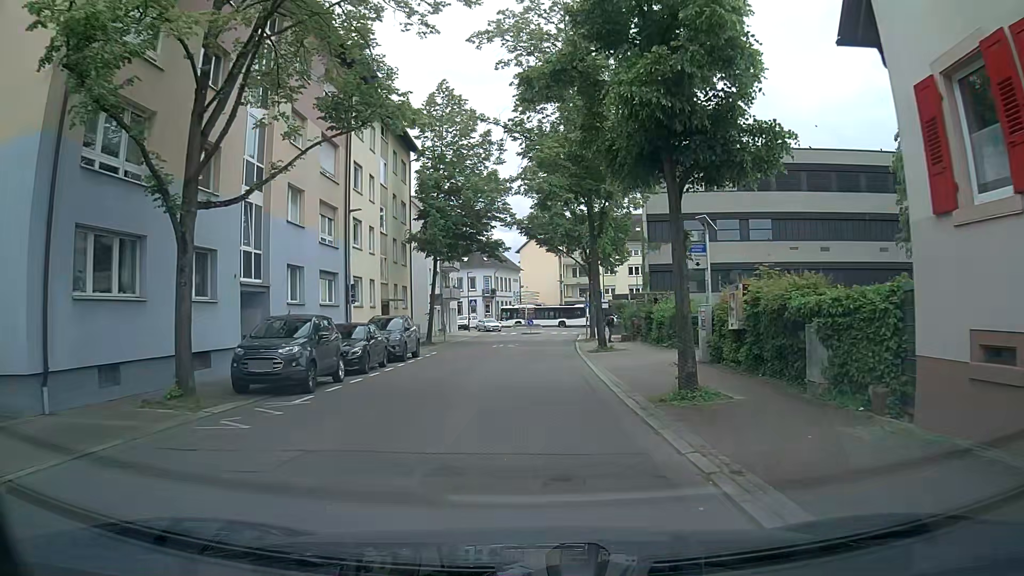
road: residential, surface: asphalt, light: Day
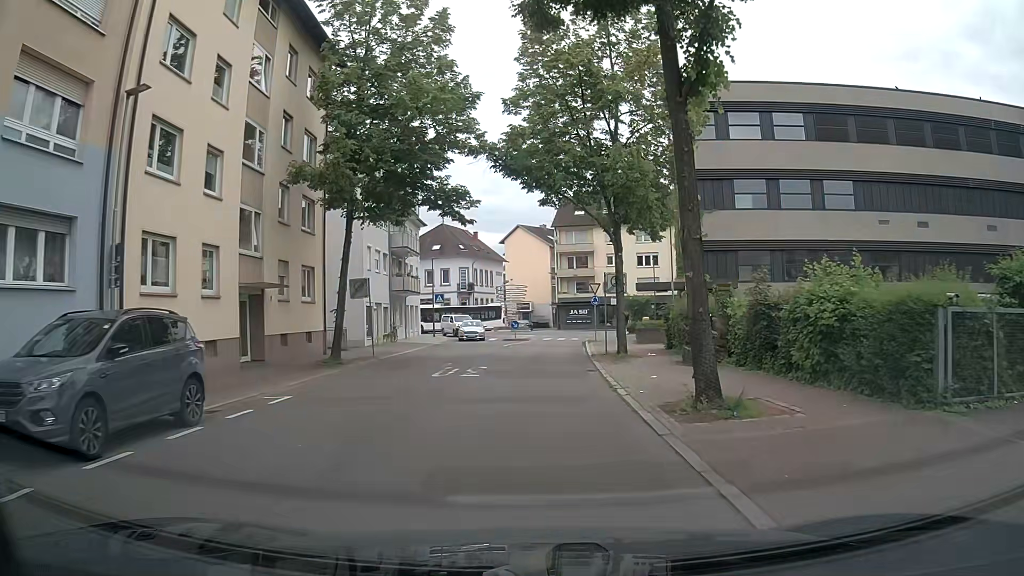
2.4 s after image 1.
(-0.1, +17.9) m; 0°
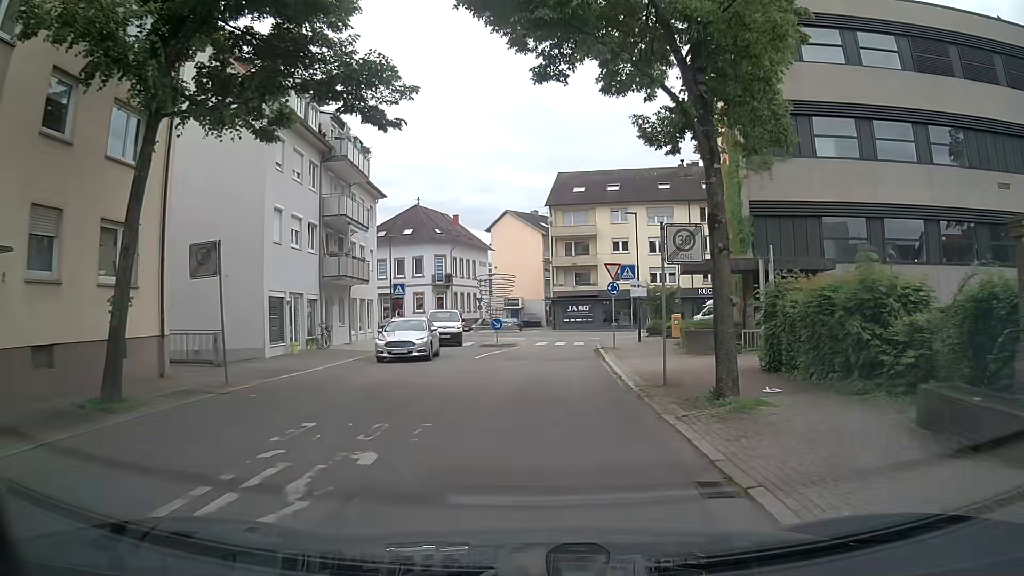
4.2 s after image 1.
(+0.1, +13.3) m; +2°
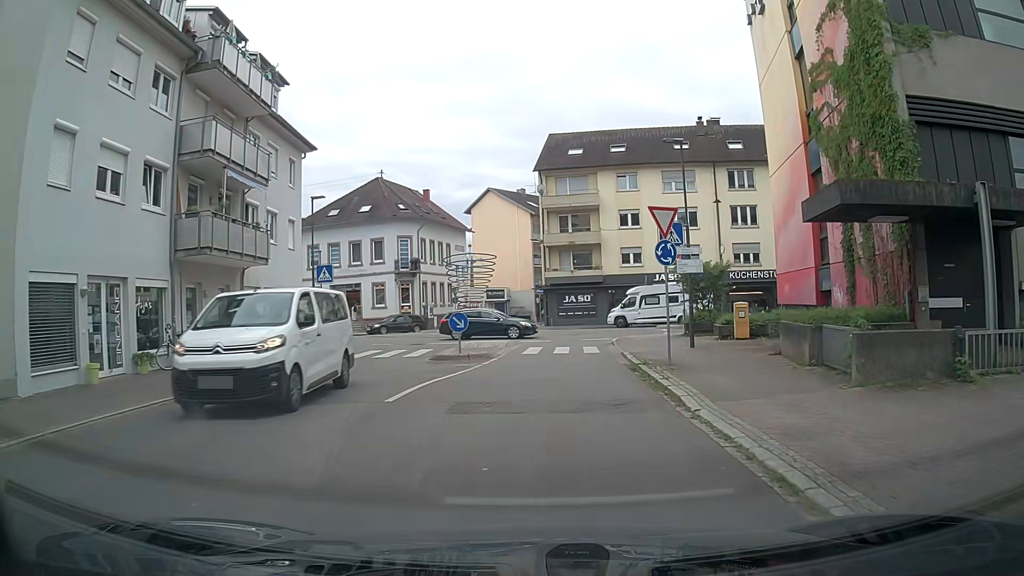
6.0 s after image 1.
(-0.2, +13.0) m; -1°
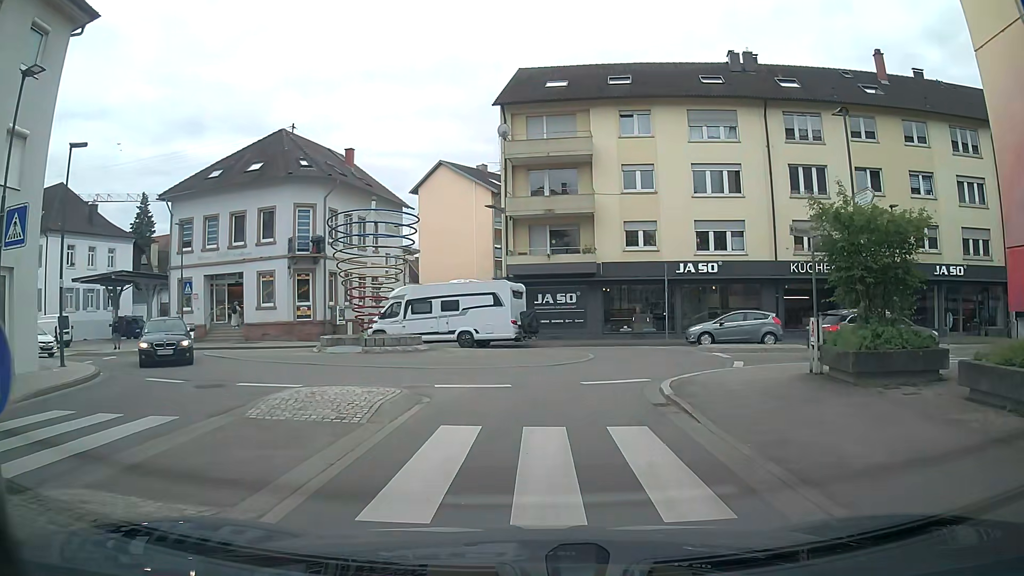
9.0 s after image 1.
(+0.6, +17.2) m; +3°
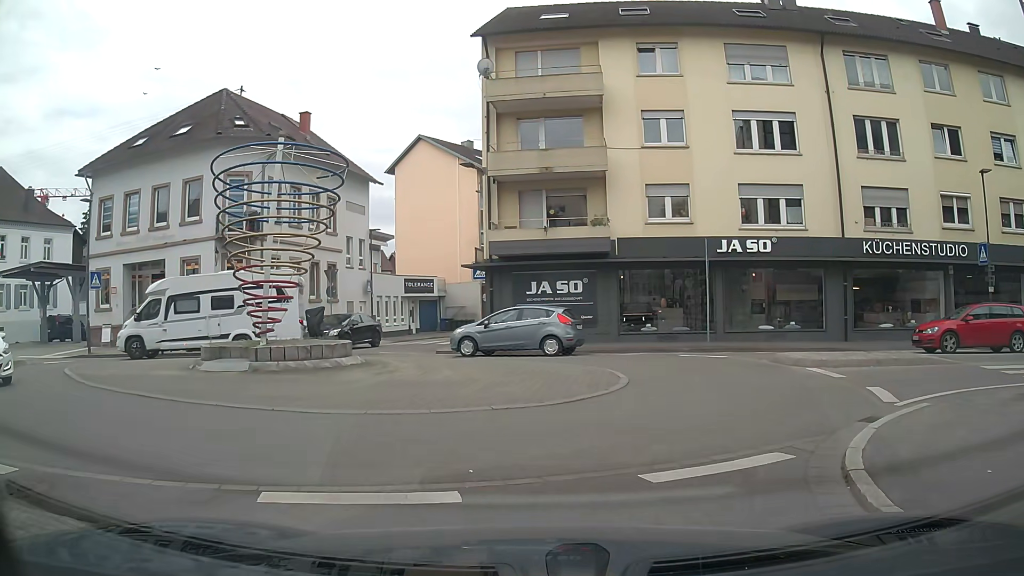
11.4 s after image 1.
(+0.2, +7.9) m; 0°
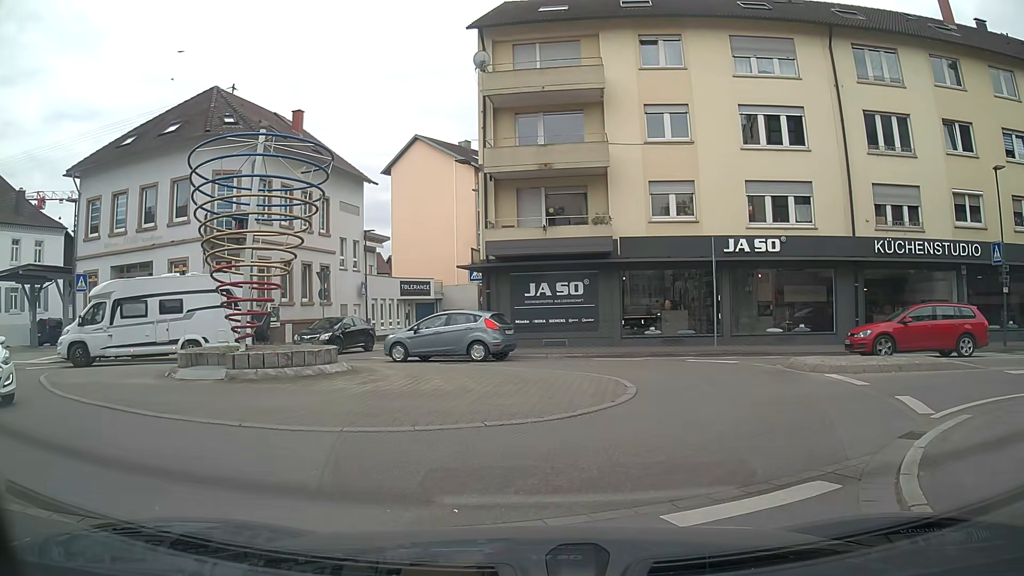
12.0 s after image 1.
(0.0, +0.9) m; +2°
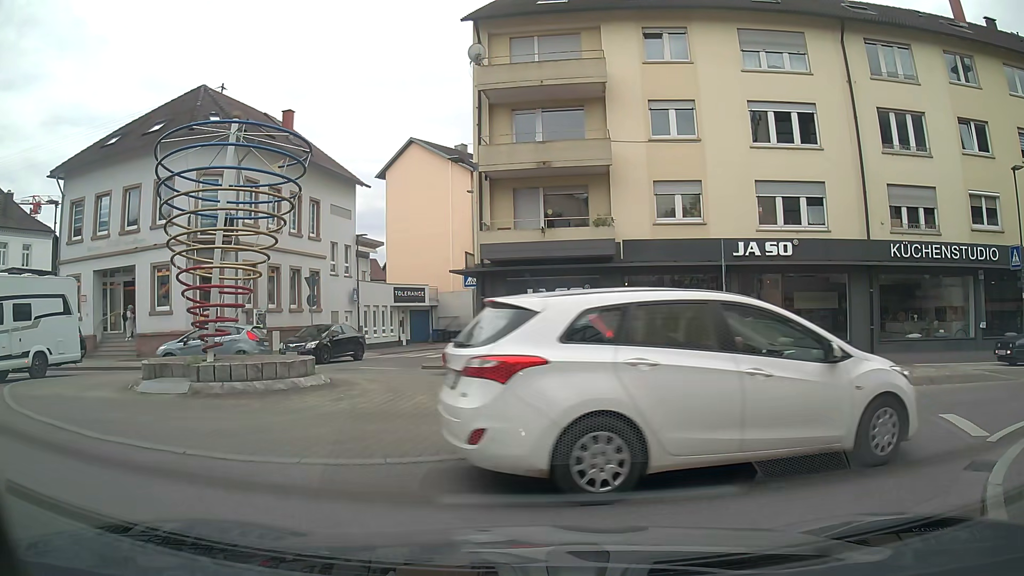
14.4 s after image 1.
(0.0, +1.3) m; 0°
